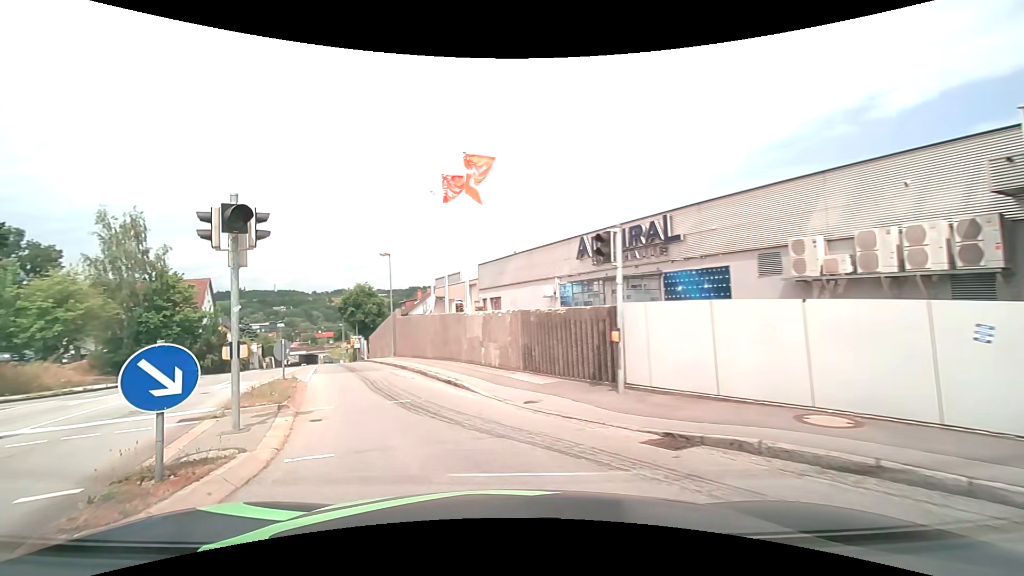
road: tertiary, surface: asphalt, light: Day
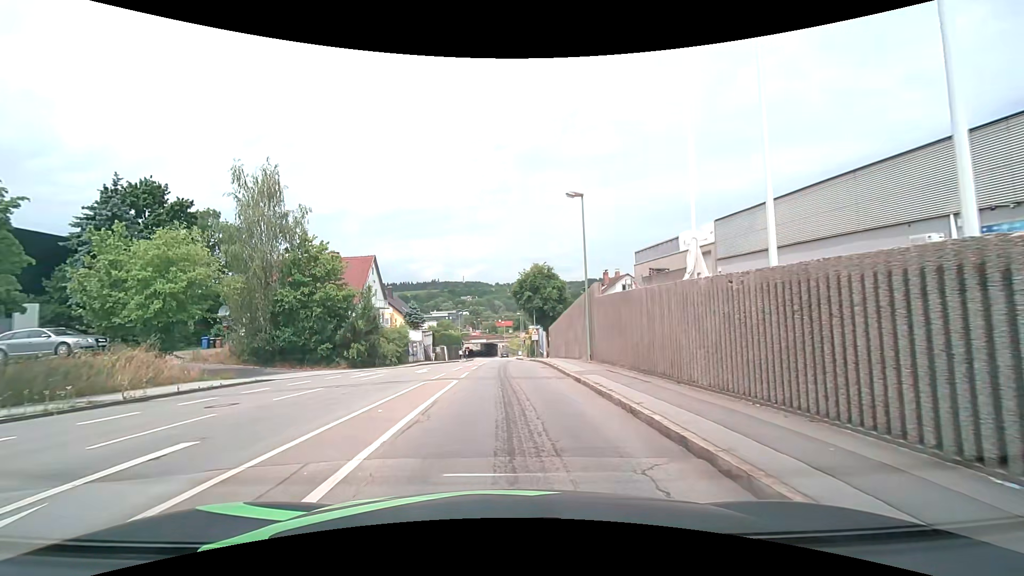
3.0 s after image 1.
(-3.7, +15.2) m; -20°
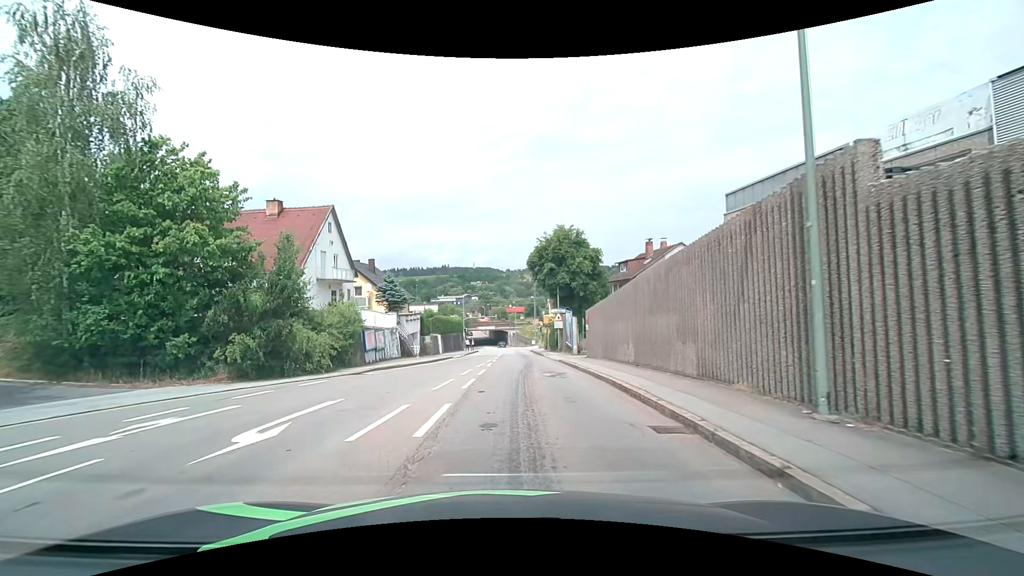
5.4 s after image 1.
(-0.4, +16.4) m; -1°
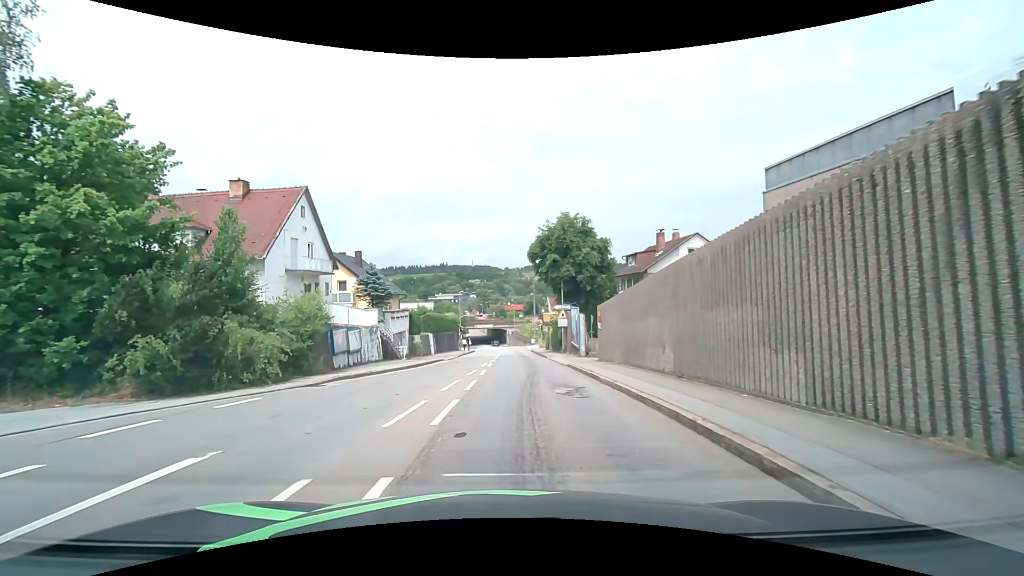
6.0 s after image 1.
(0.0, +4.6) m; 0°
